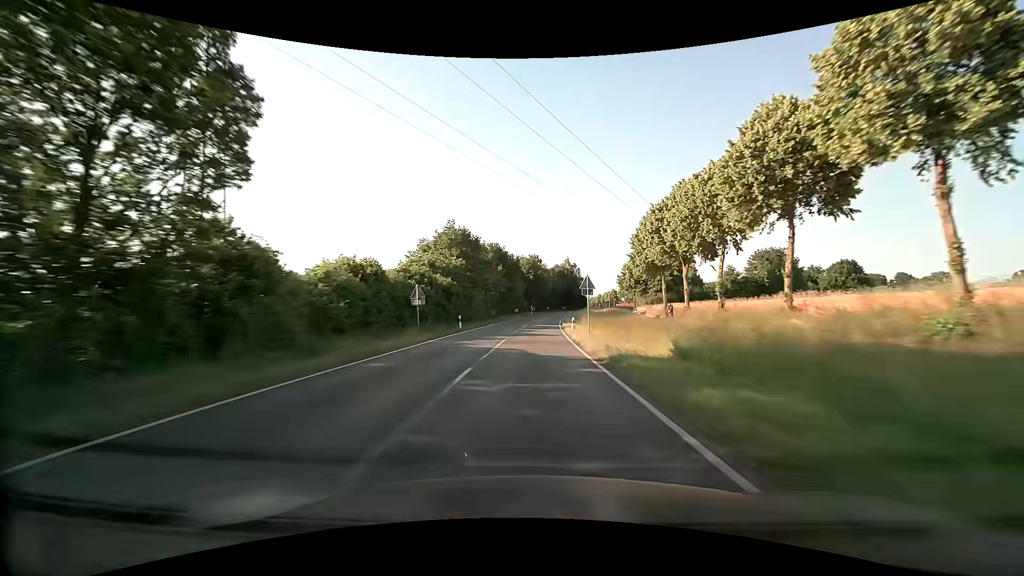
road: secondary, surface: asphalt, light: Day
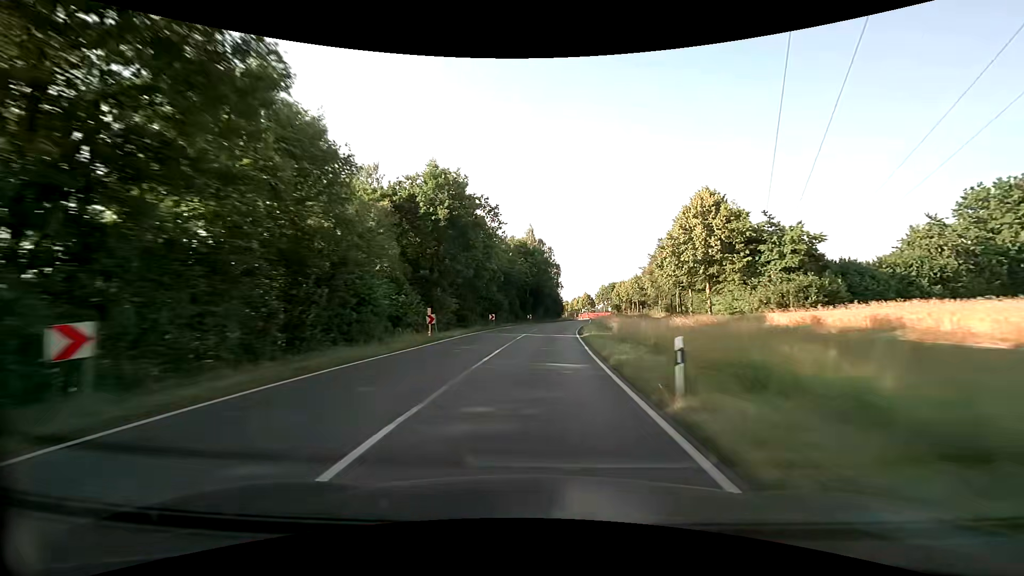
(+2.7, +78.6) m; +5°
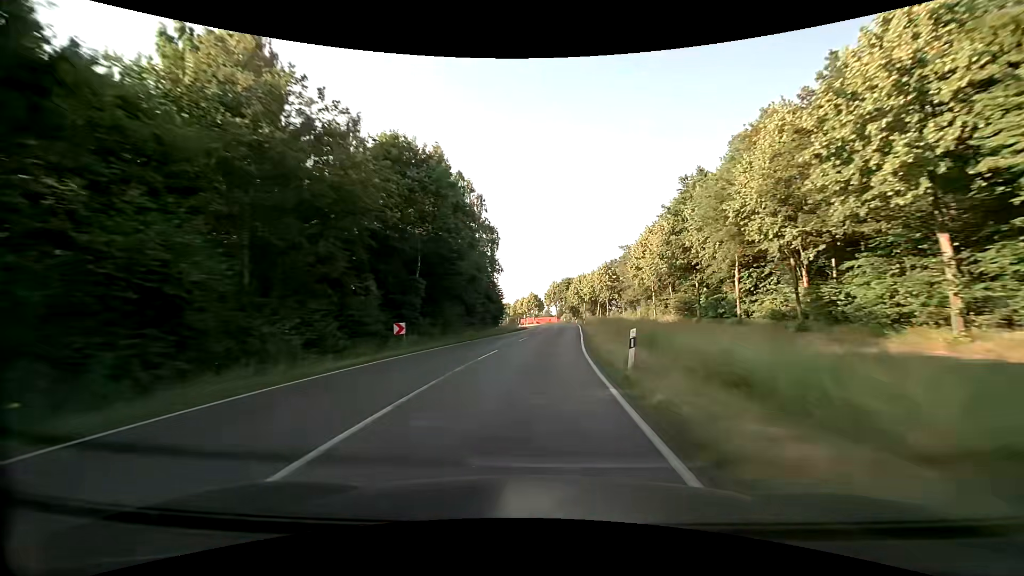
(+2.6, +47.0) m; +6°
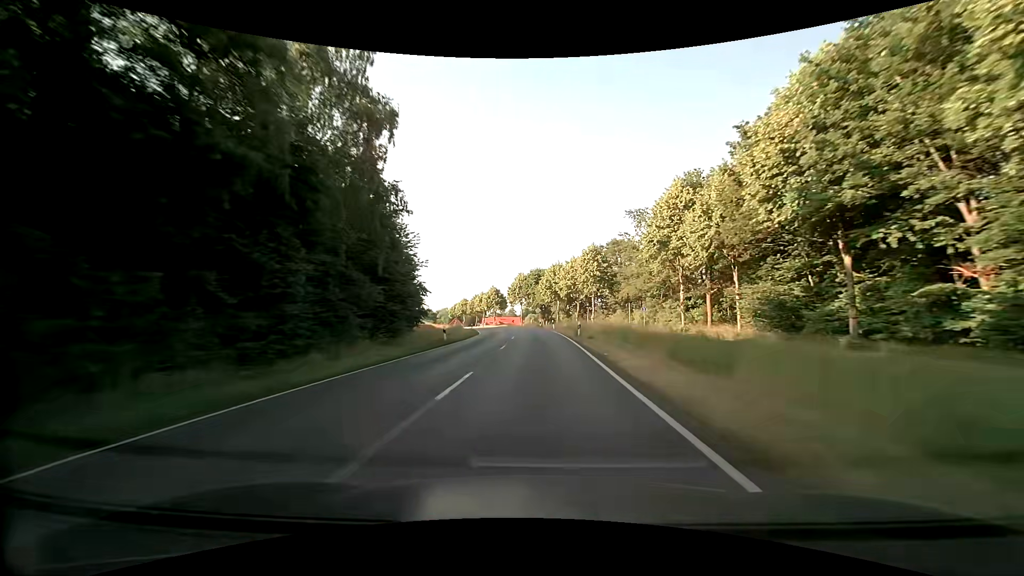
(+1.2, +31.4) m; +5°
(0, +10) (0, +20) (0, +30) (0, +40) (-1, +50) (-2, +60) (-3, +70) (-4, +80) (-6, +90) (-7, +100) m
